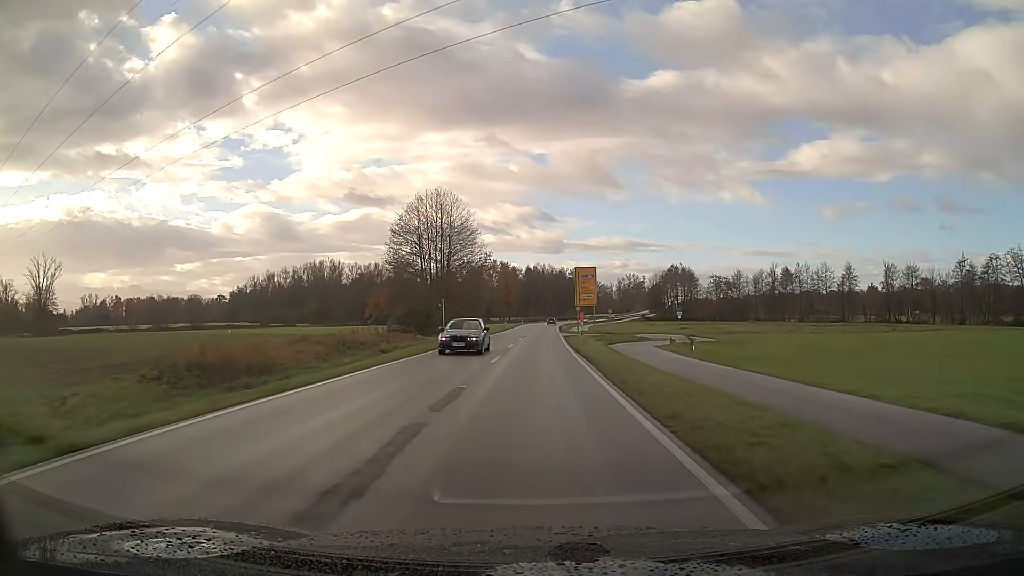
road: secondary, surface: asphalt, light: Day
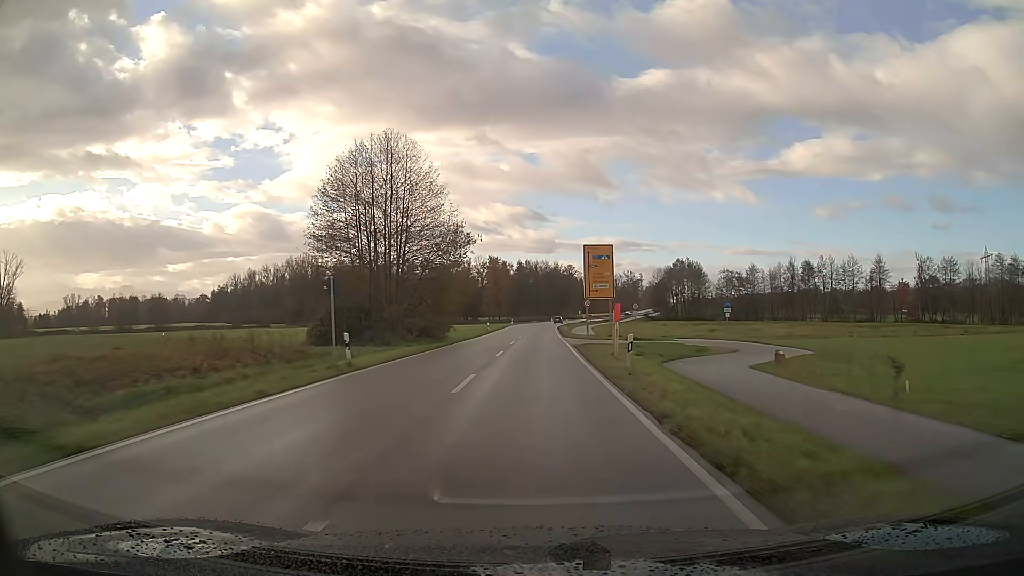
(+0.1, +21.1) m; +1°
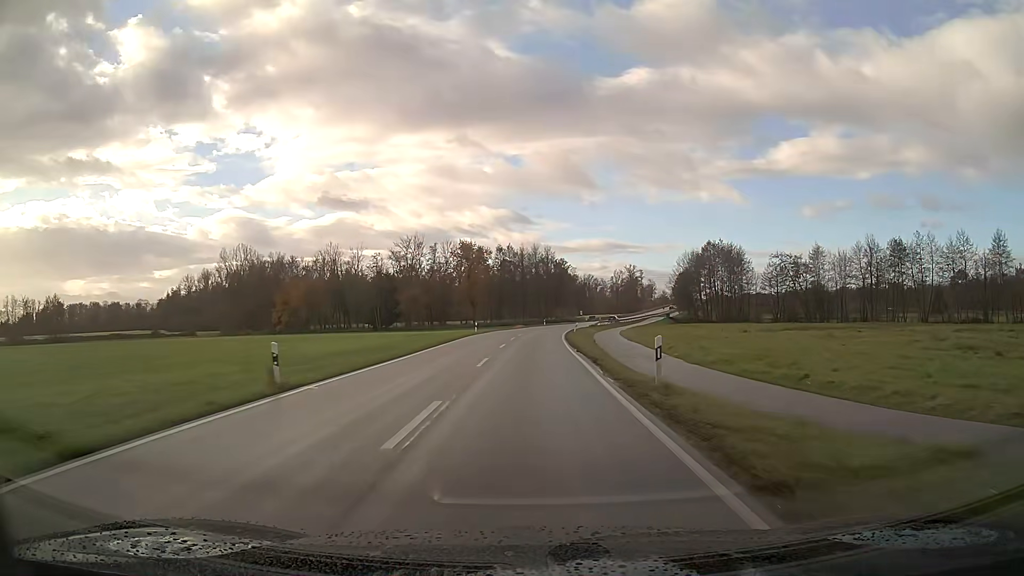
(+0.5, +52.9) m; +1°
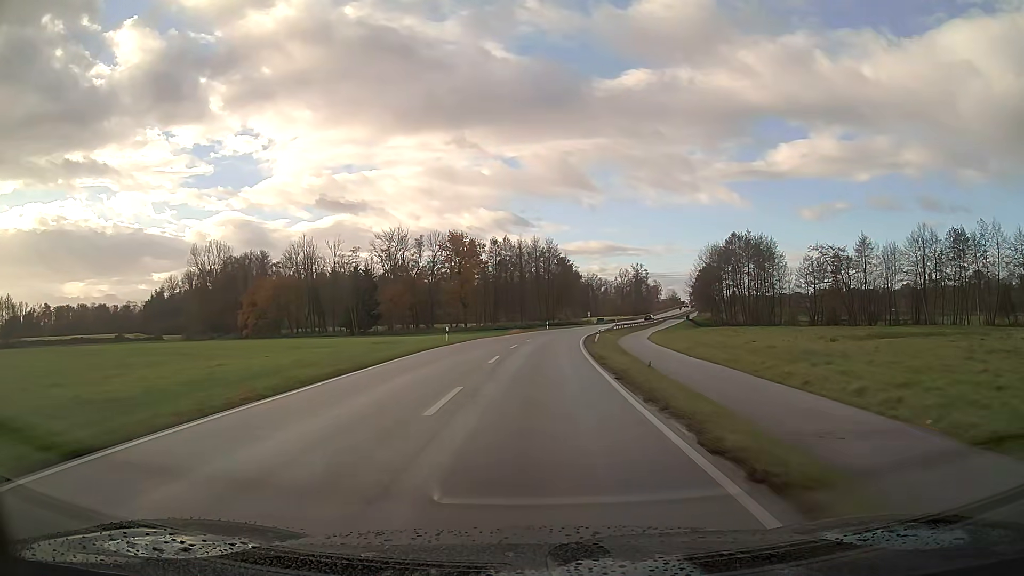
(+0.1, +21.3) m; 0°
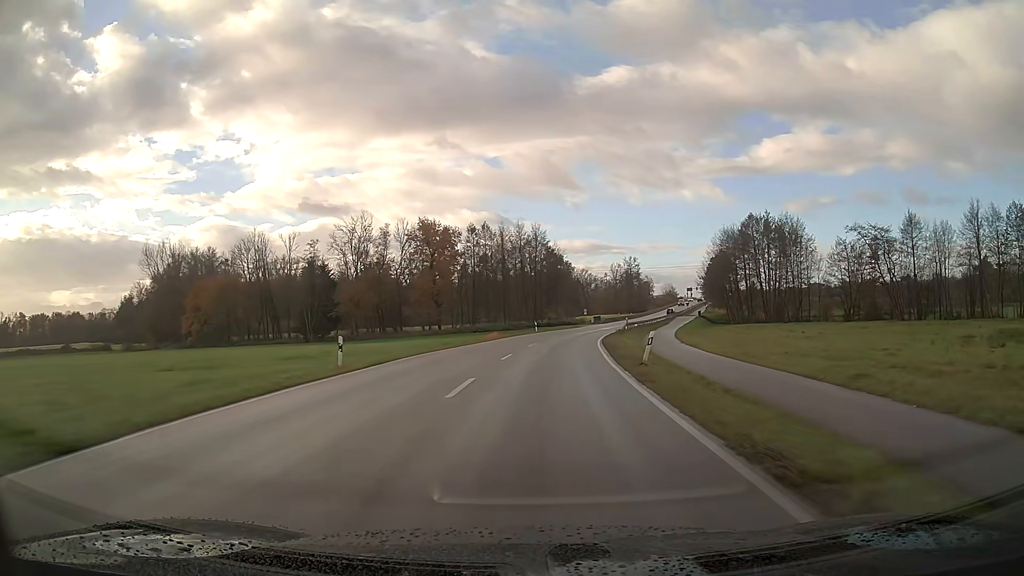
(+0.2, +21.3) m; +2°
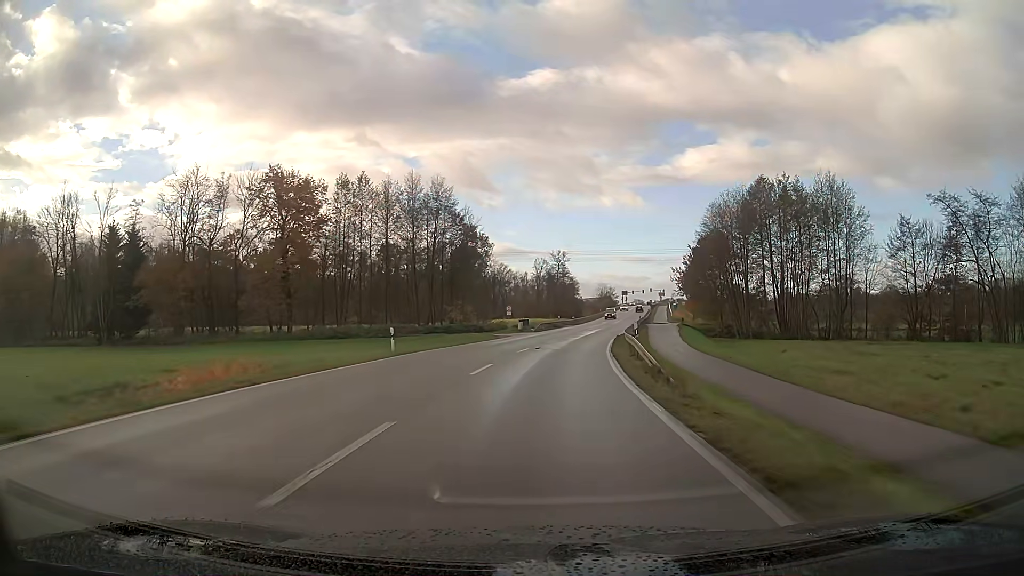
(+2.5, +42.6) m; +7°
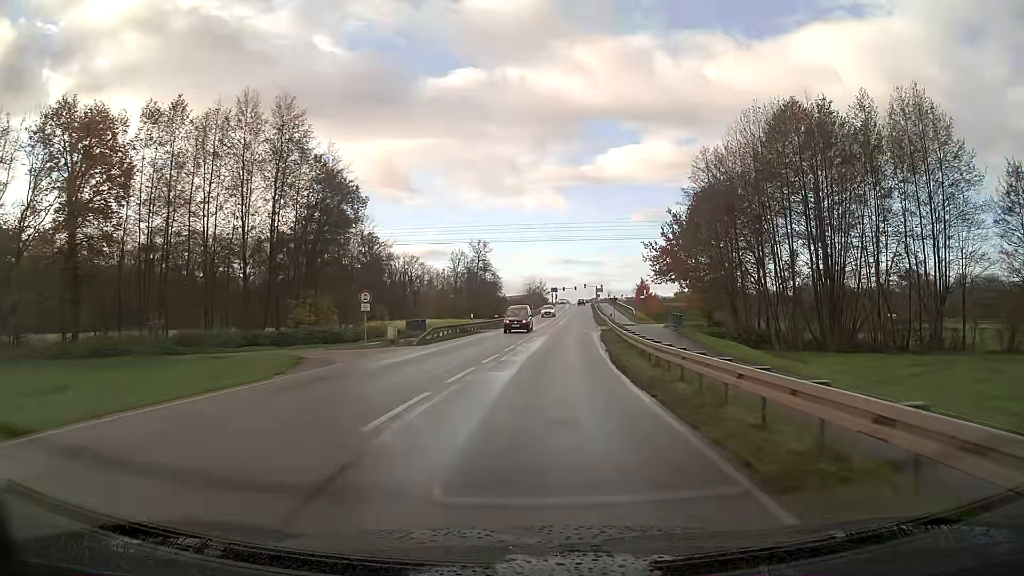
(+1.8, +31.9) m; +6°
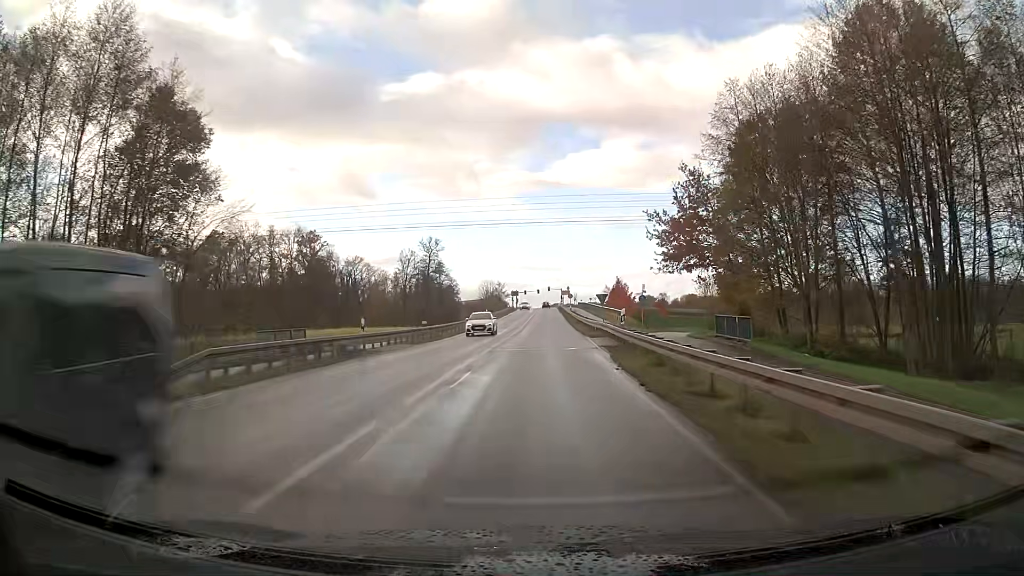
(+0.6, +21.2) m; +3°
(0, +10) (0, +20) (0, +30) (+1, +40) (+1, +50) (+1, +60) (+1, +70) (+1, +80) (+1, +90) (+1, +100) m
